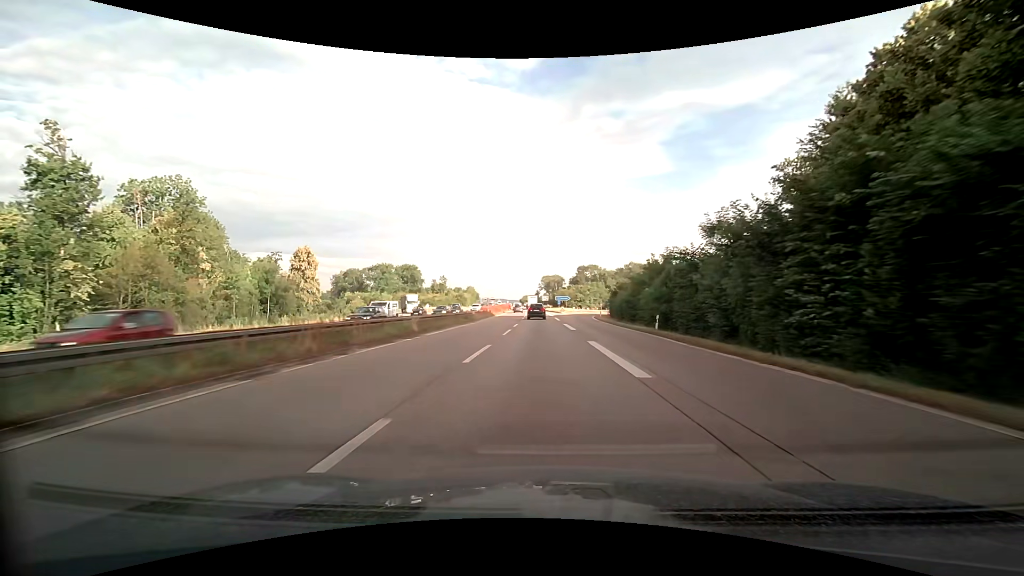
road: trunk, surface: asphalt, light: Day
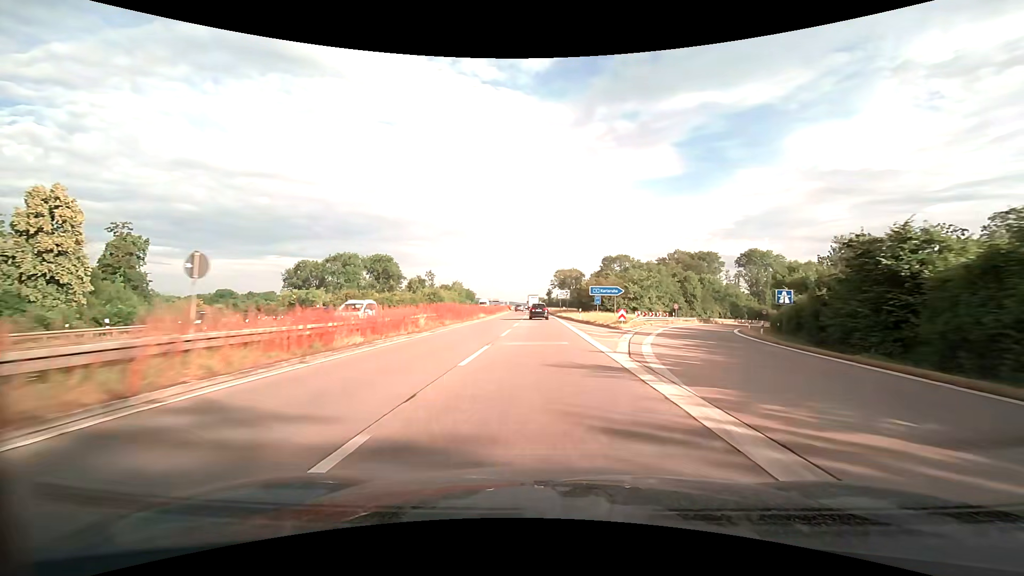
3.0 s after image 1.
(-0.6, +67.7) m; -1°
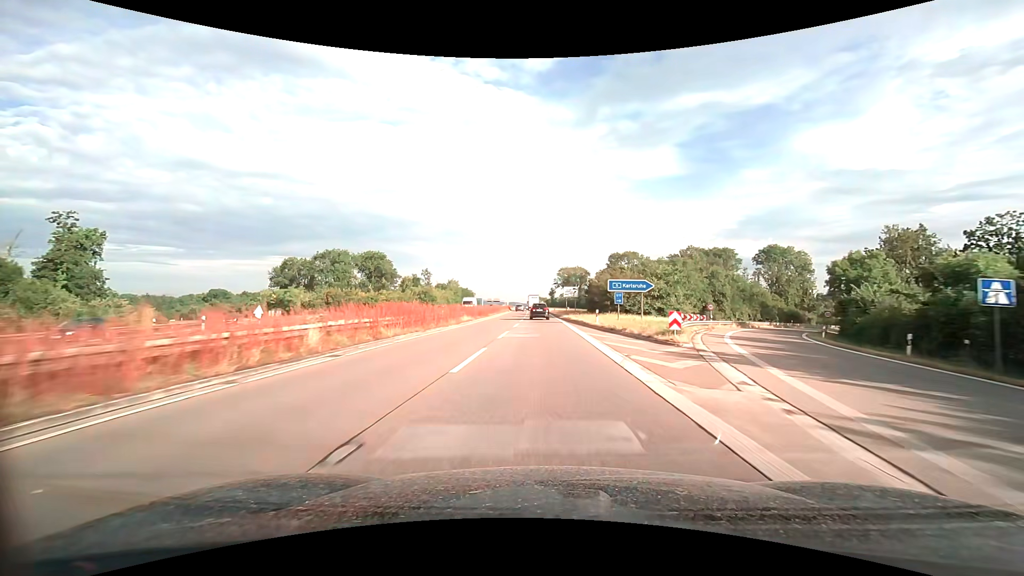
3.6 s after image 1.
(-0.1, +13.3) m; -1°
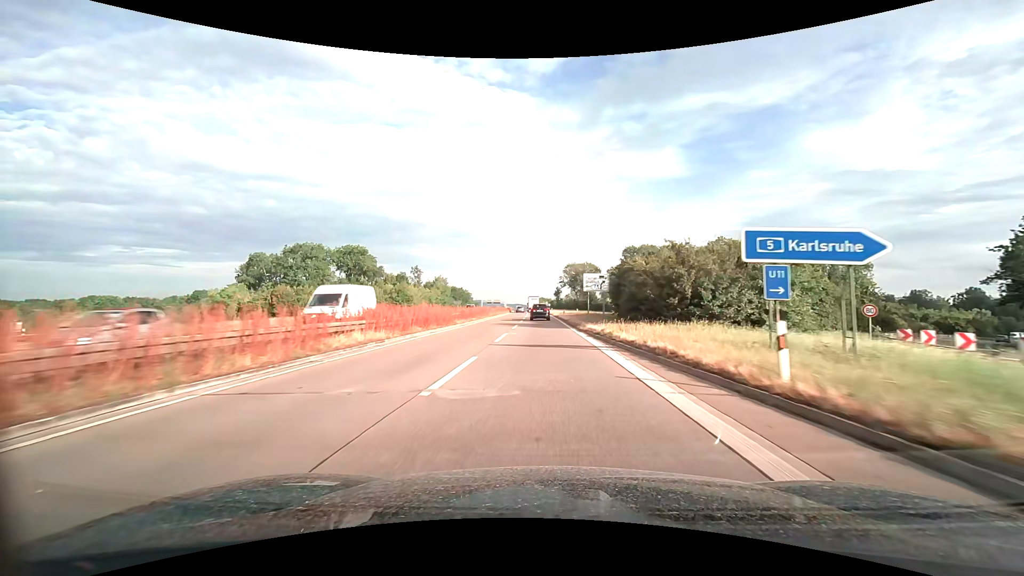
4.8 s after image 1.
(0.0, +26.2) m; 0°
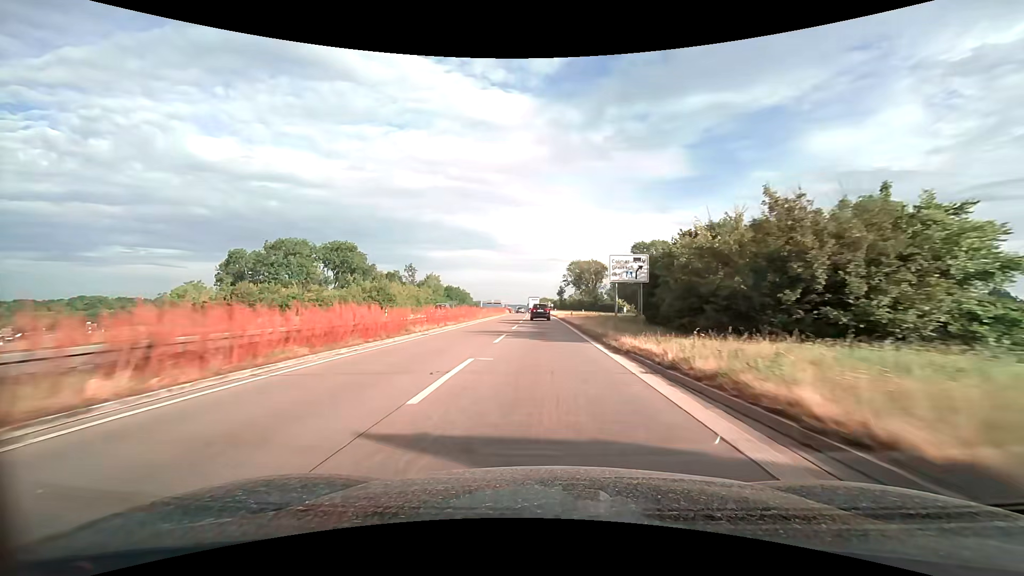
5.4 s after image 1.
(0.0, +12.9) m; 0°
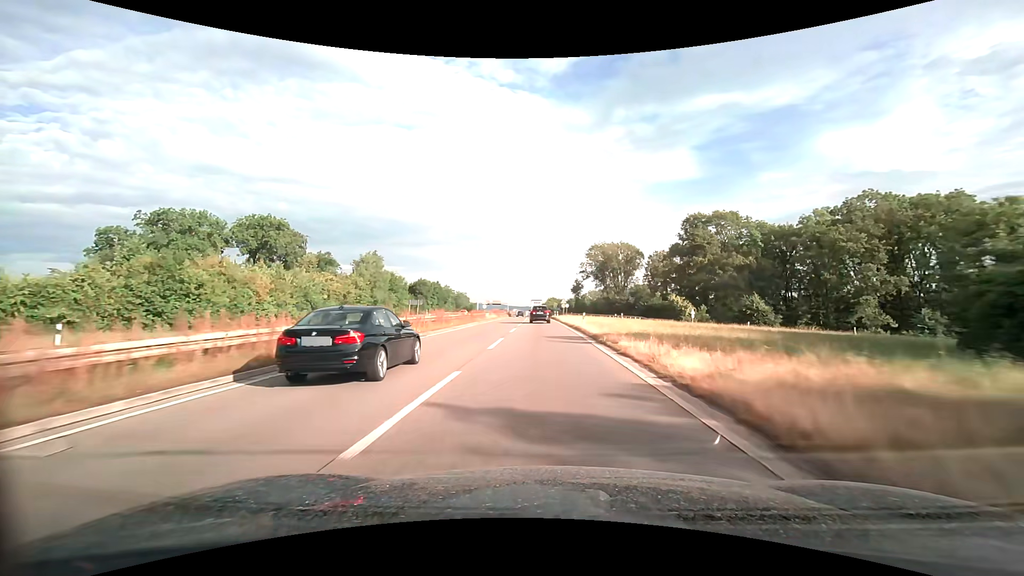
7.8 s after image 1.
(-0.3, +50.7) m; -1°
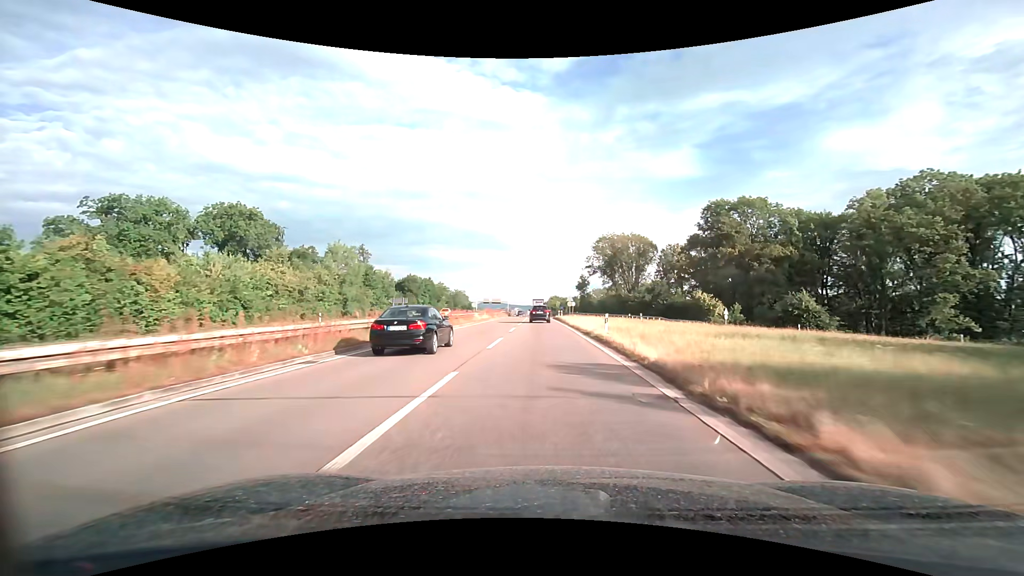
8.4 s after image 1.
(0.0, +12.4) m; 0°
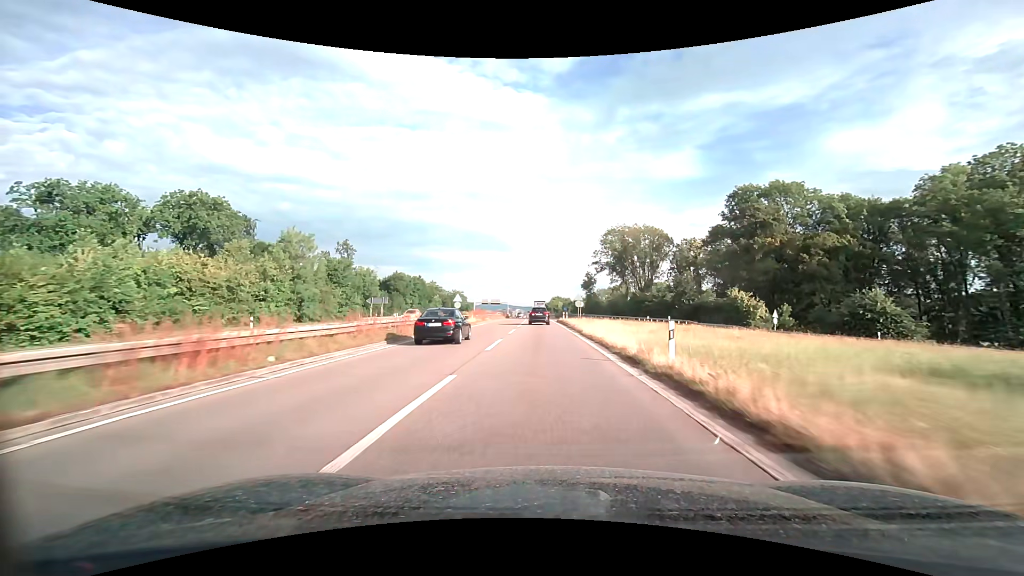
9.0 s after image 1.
(0.0, +12.3) m; 0°
(0, +10) (0, +20) (0, +30) (0, +40) (0, +50) (-1, +60) (-1, +70) (-1, +80) (-2, +90) (-2, +100) m
